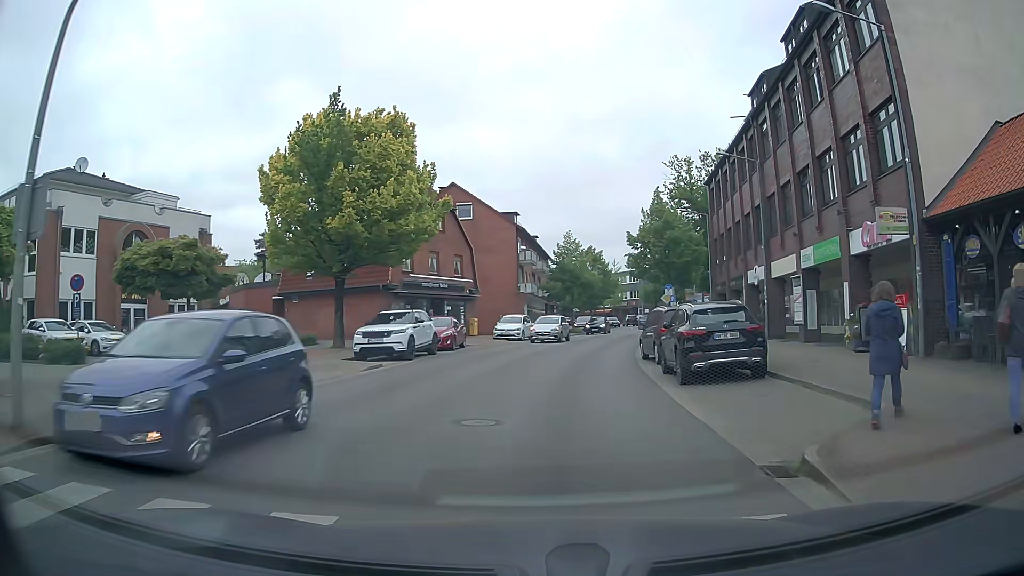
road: secondary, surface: asphalt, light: Day
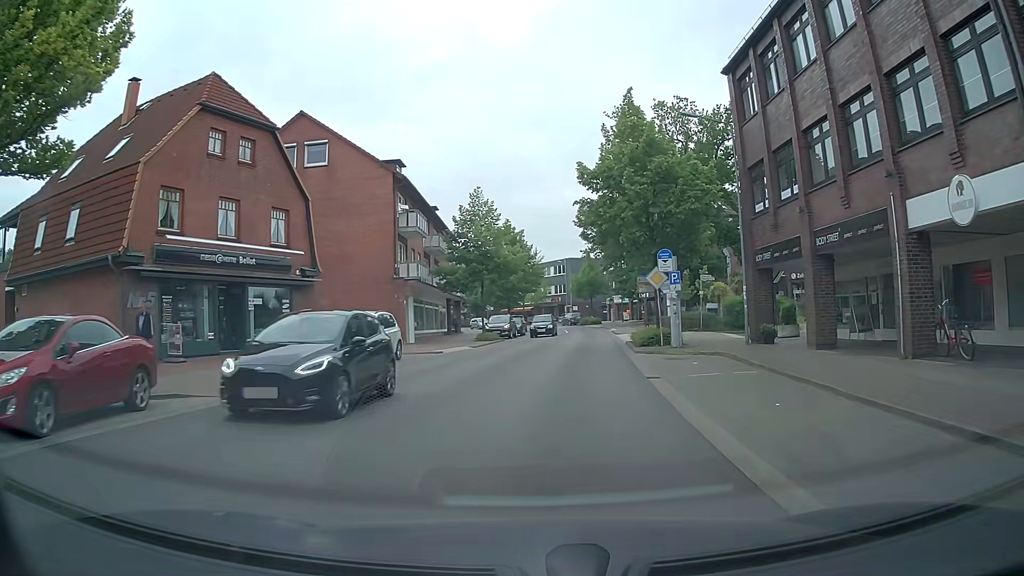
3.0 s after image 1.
(+1.5, +21.6) m; +7°
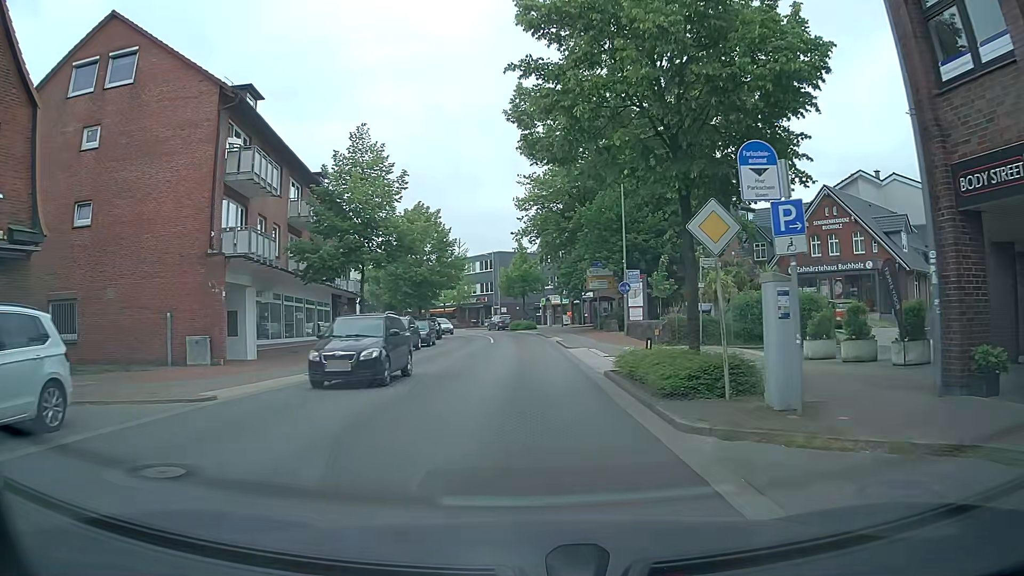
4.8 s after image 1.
(+0.8, +14.8) m; +6°
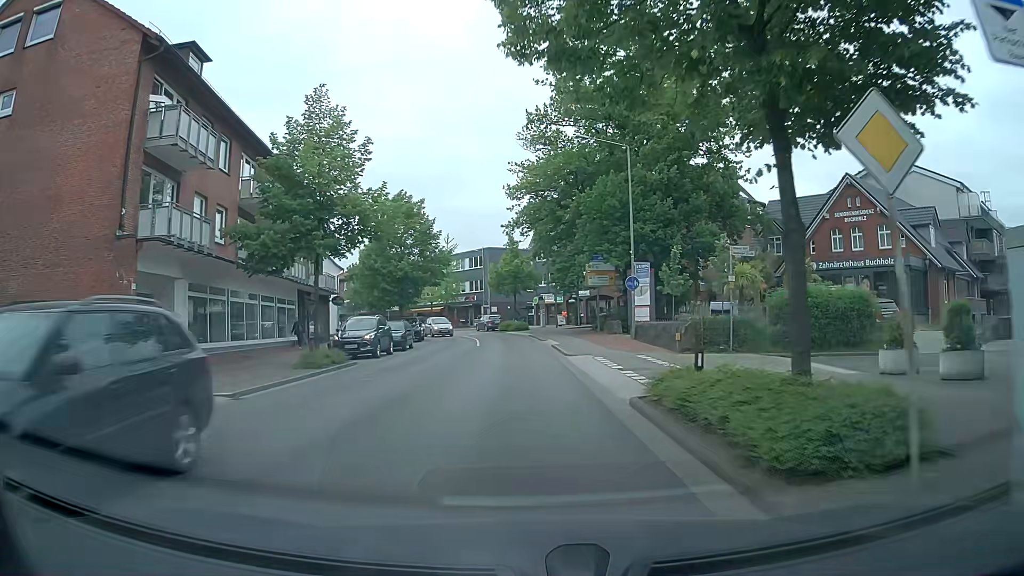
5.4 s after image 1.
(+0.1, +5.1) m; -1°
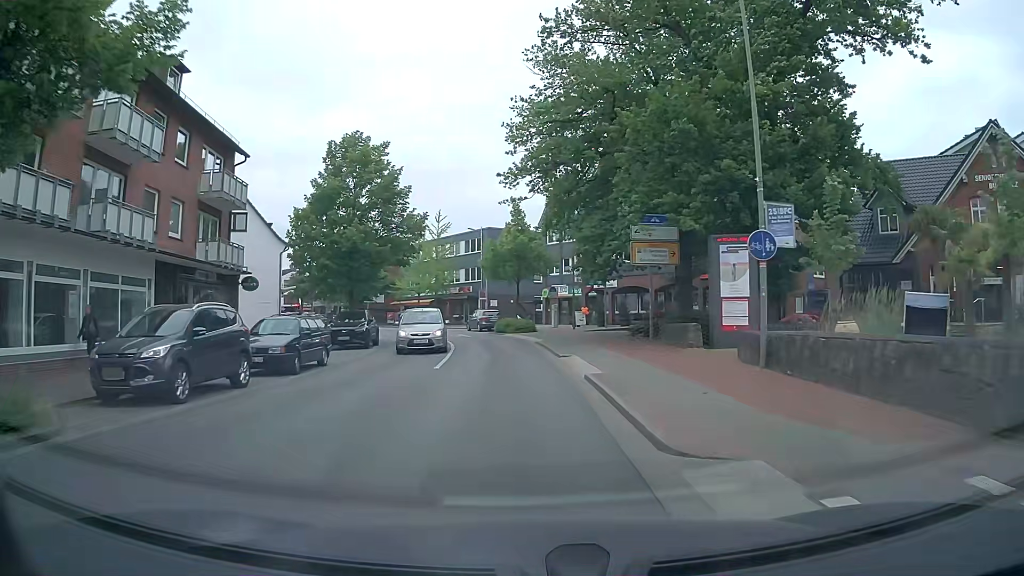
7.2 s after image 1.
(+0.5, +16.1) m; +1°
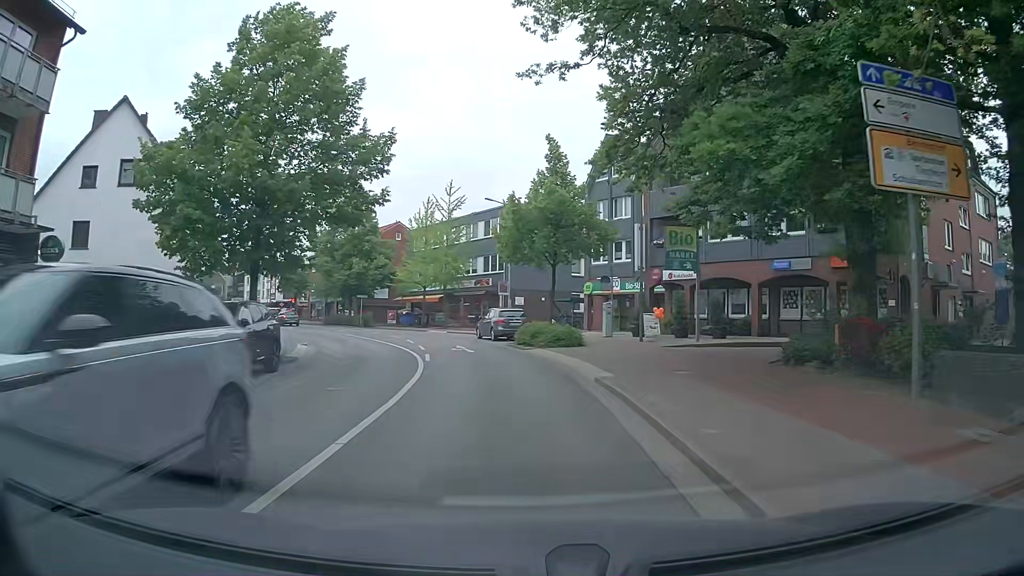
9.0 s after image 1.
(-0.3, +16.2) m; -2°
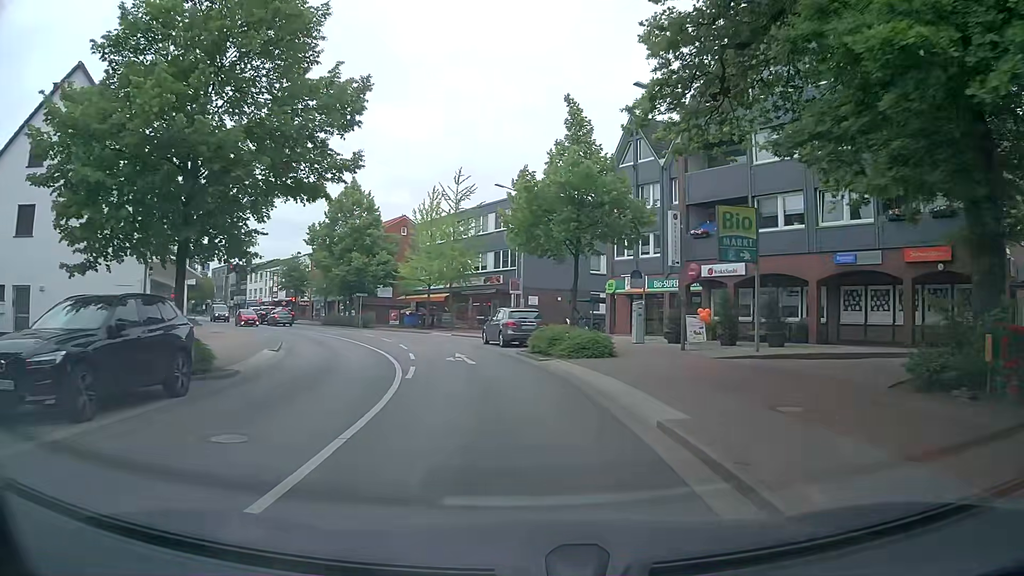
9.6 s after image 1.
(-0.1, +5.2) m; -2°
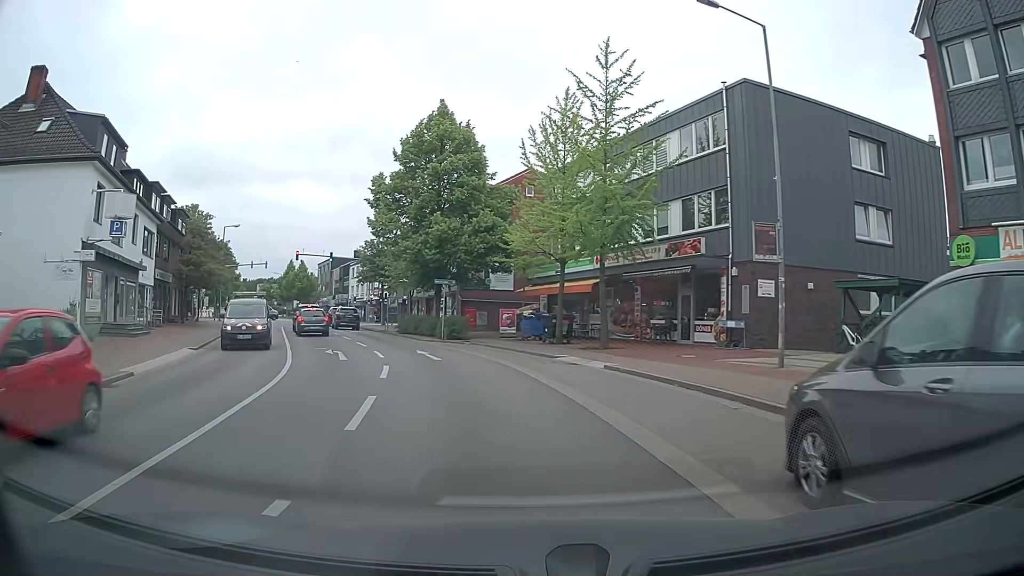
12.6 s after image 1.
(-2.1, +24.7) m; -12°
